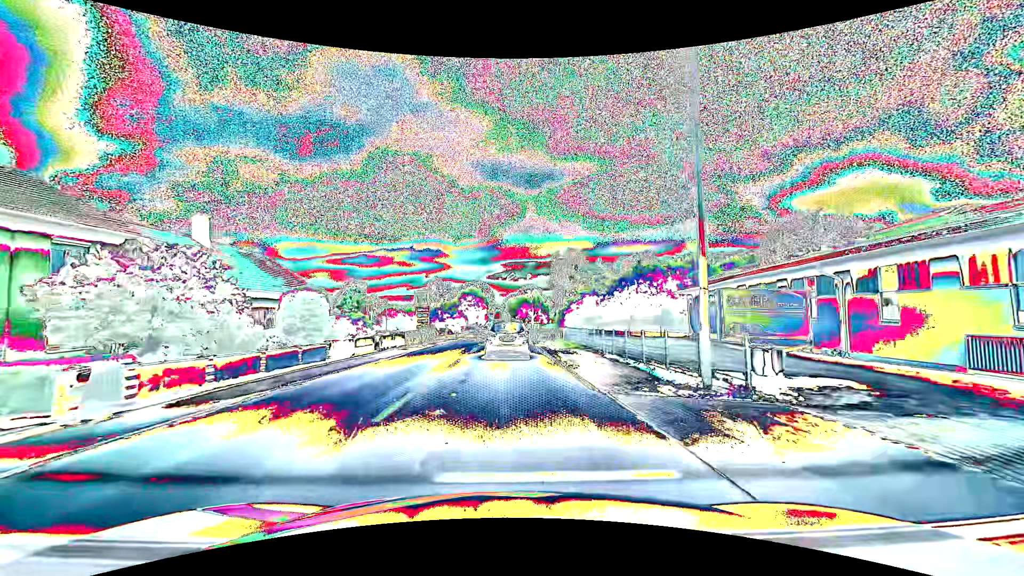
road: primary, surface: asphalt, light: Day
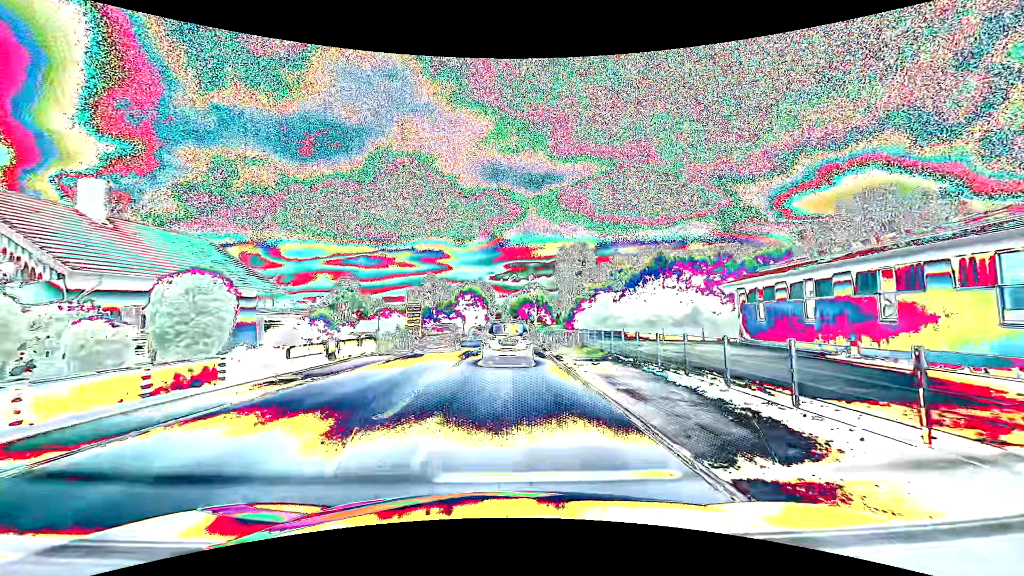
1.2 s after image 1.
(0.0, +8.5) m; 0°
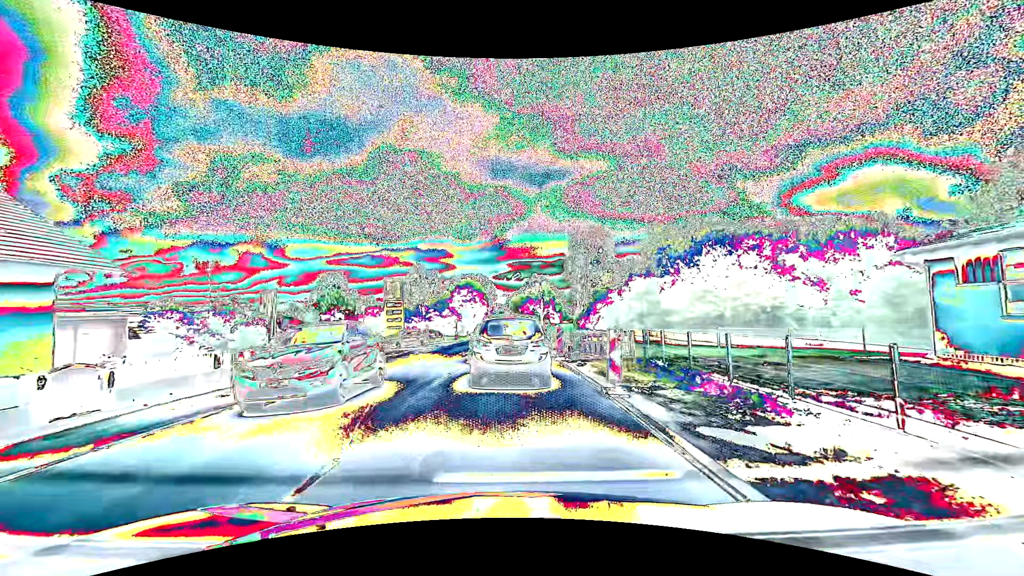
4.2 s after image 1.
(-0.1, +14.0) m; -1°
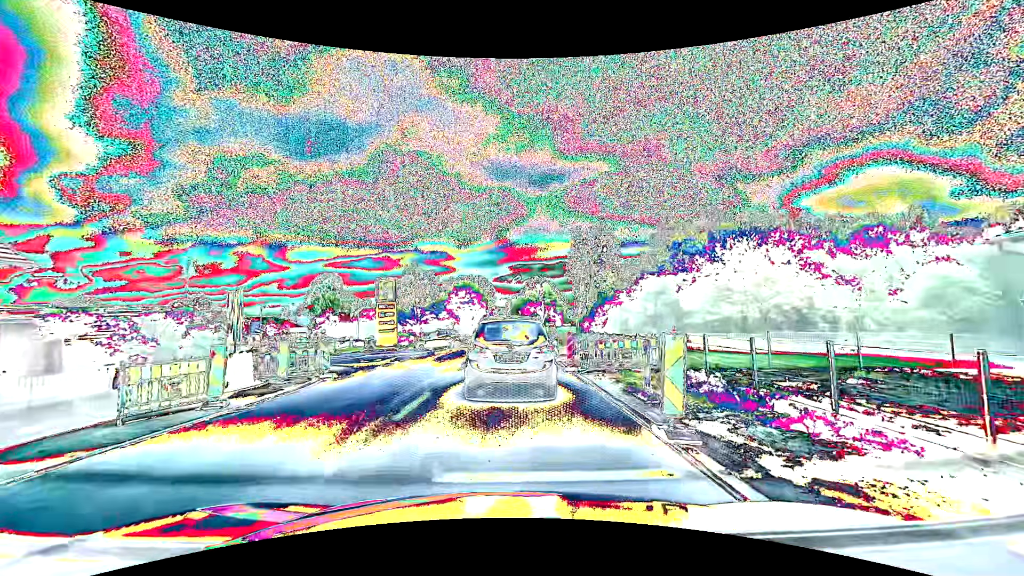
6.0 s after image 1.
(0.0, +3.5) m; +2°
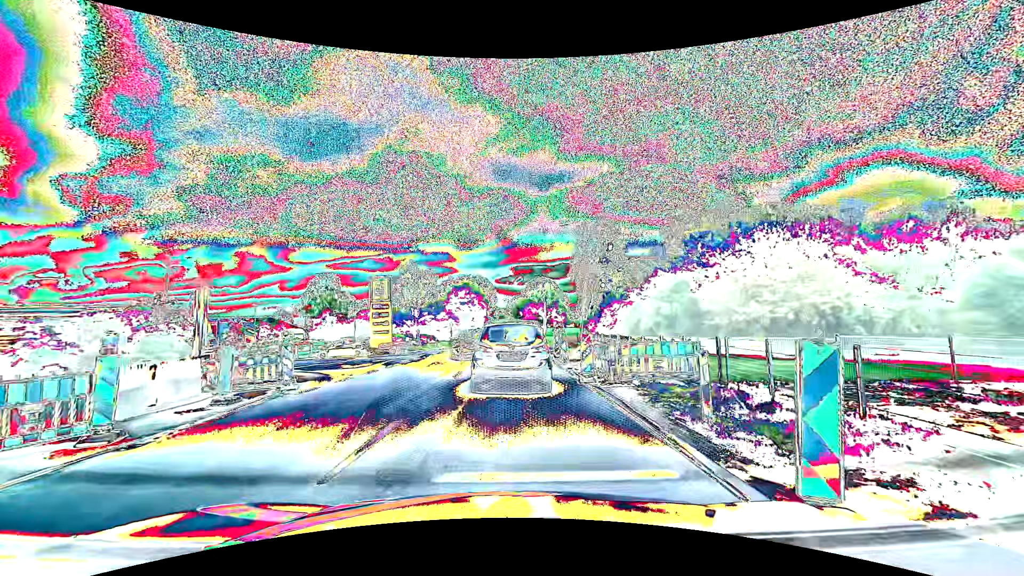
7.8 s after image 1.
(-0.1, +3.0) m; -1°
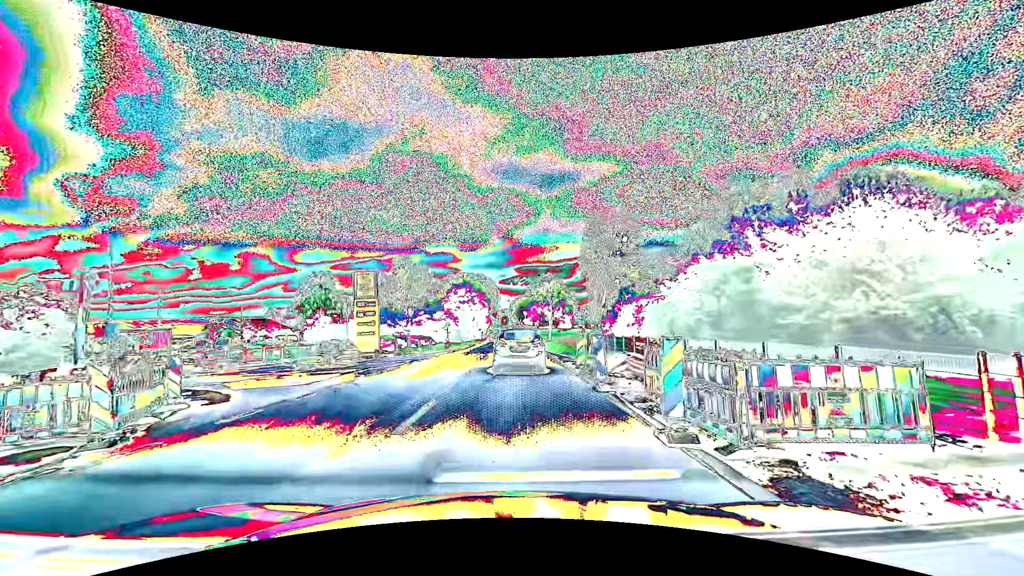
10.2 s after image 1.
(-0.1, +6.9) m; -1°
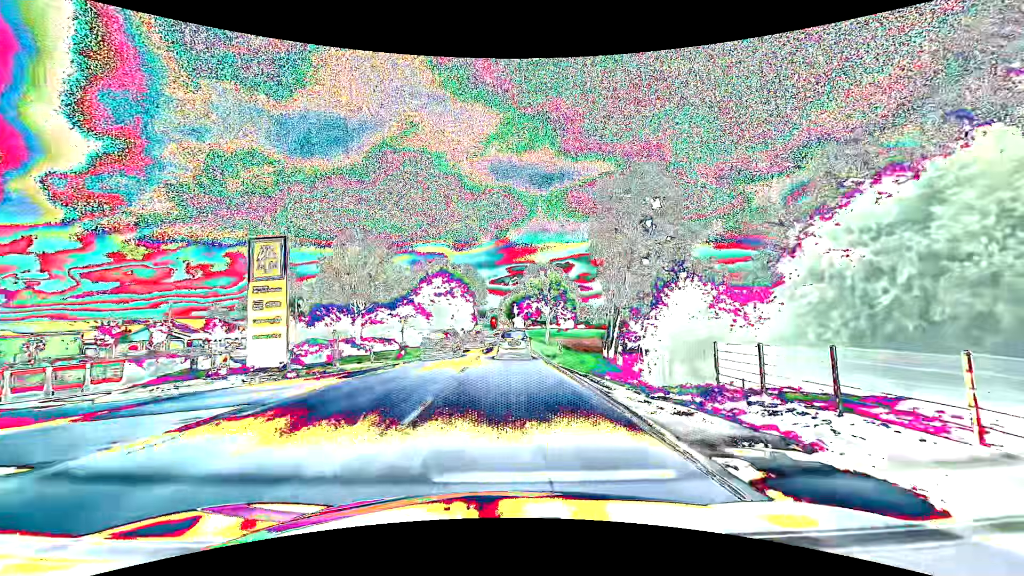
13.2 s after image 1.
(+0.2, +17.7) m; +2°
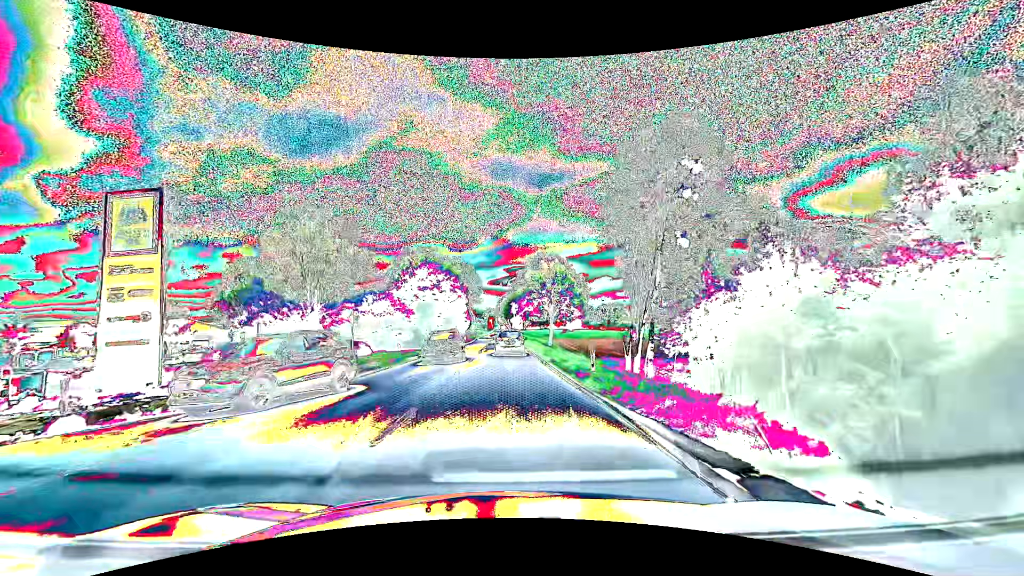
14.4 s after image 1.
(0.0, +10.6) m; 0°
(0, +10) (0, +20) (0, +30) (0, +40) (0, +50) (0, +60) (0, +70) (0, +80) (-1, +90) (-1, +100) m
